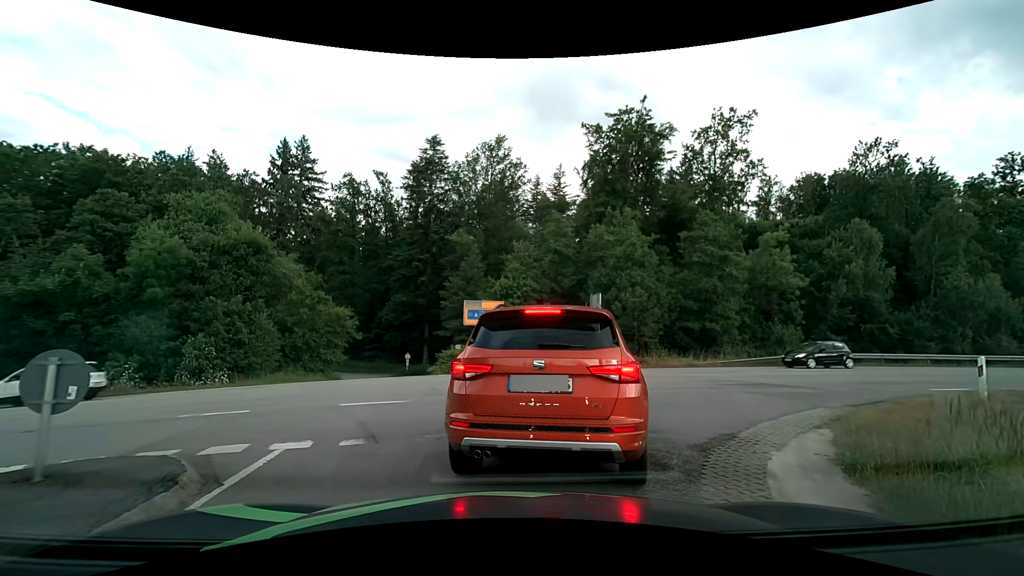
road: residential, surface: asphalt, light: Day
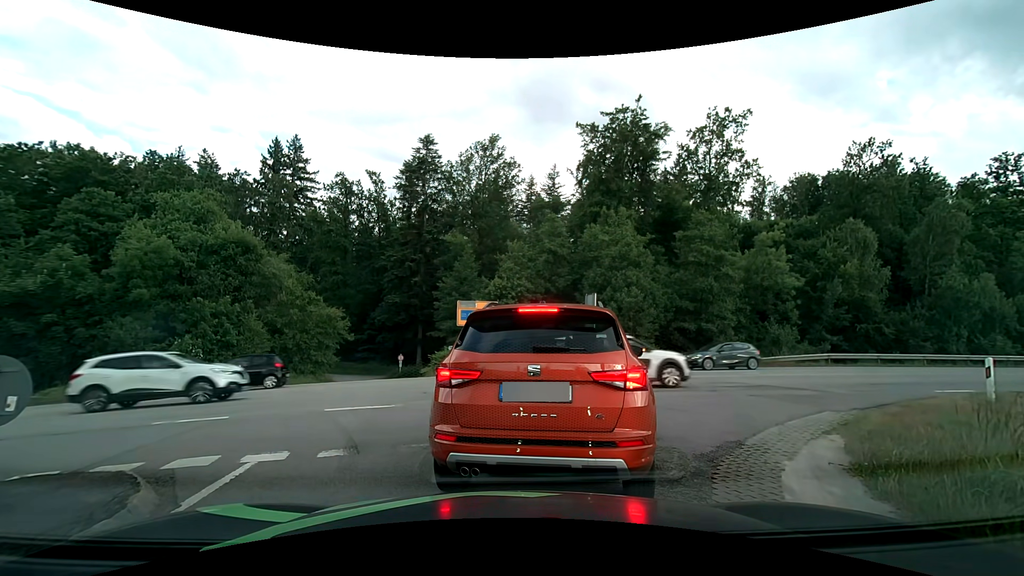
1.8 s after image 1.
(0.0, +0.5) m; 0°
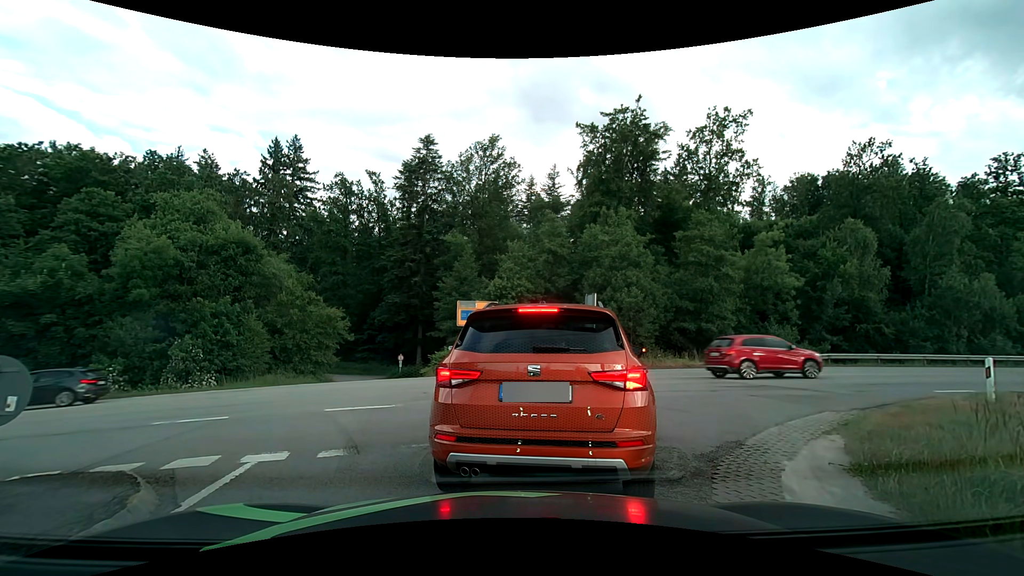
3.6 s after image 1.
(0.0, 0.0) m; 0°
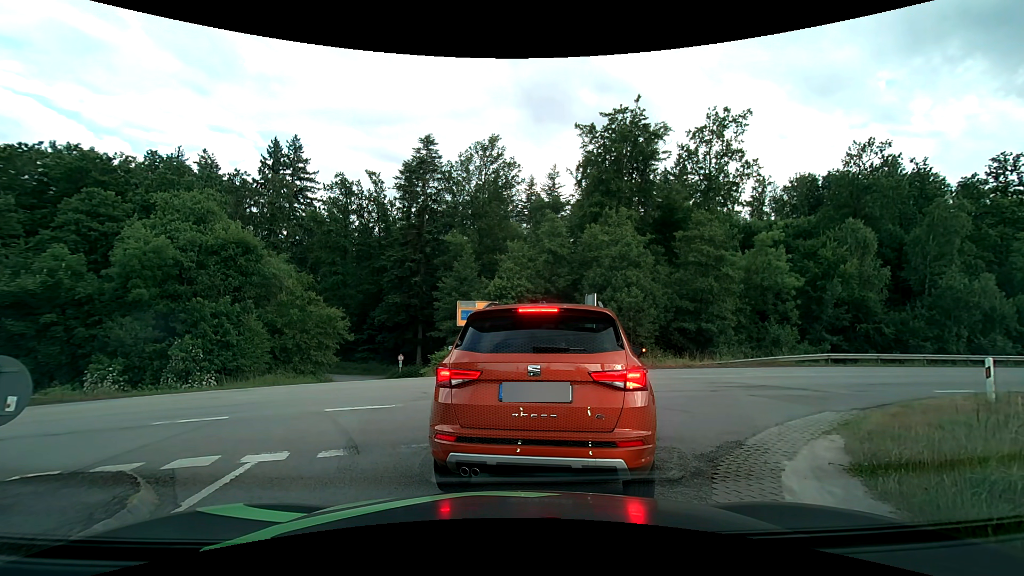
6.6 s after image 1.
(0.0, 0.0) m; 0°
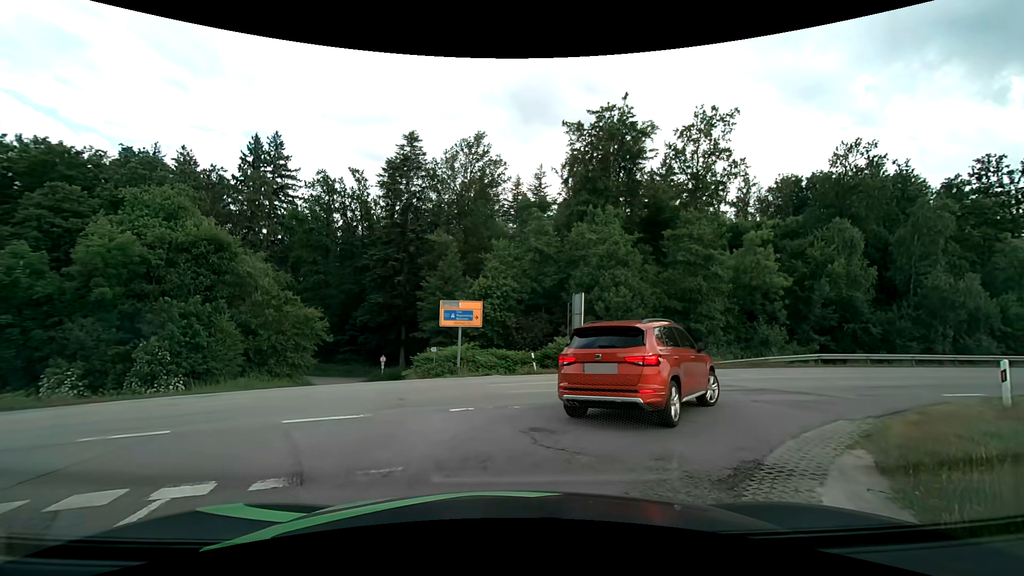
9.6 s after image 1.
(0.0, +1.1) m; +2°
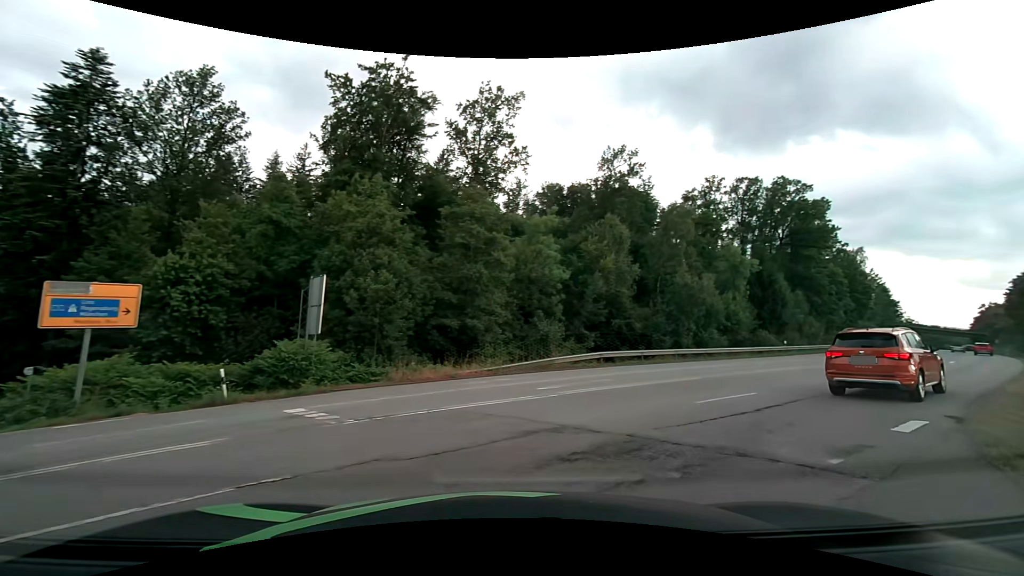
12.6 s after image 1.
(+1.9, +8.8) m; +27°
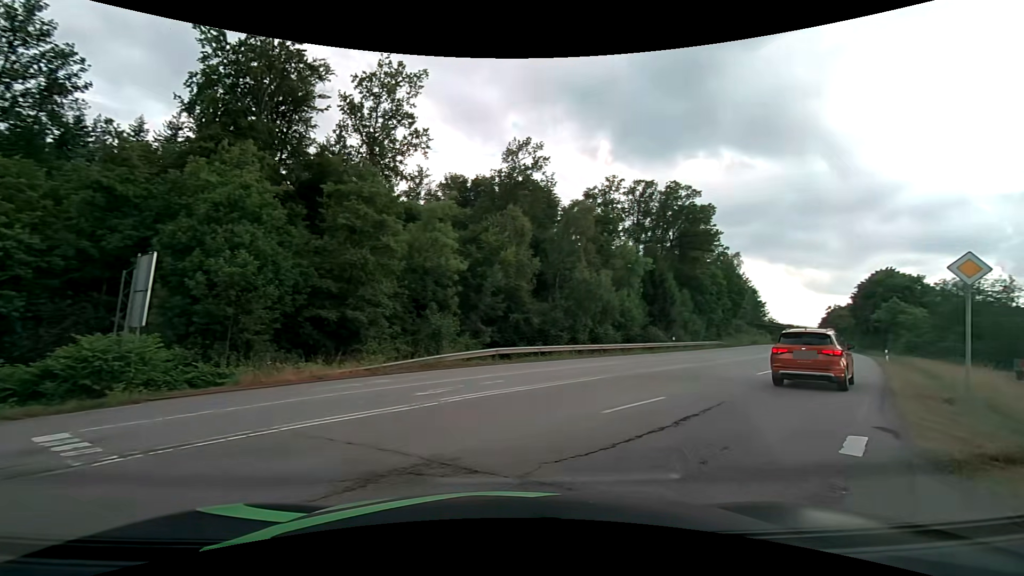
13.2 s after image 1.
(+0.3, +2.5) m; +11°
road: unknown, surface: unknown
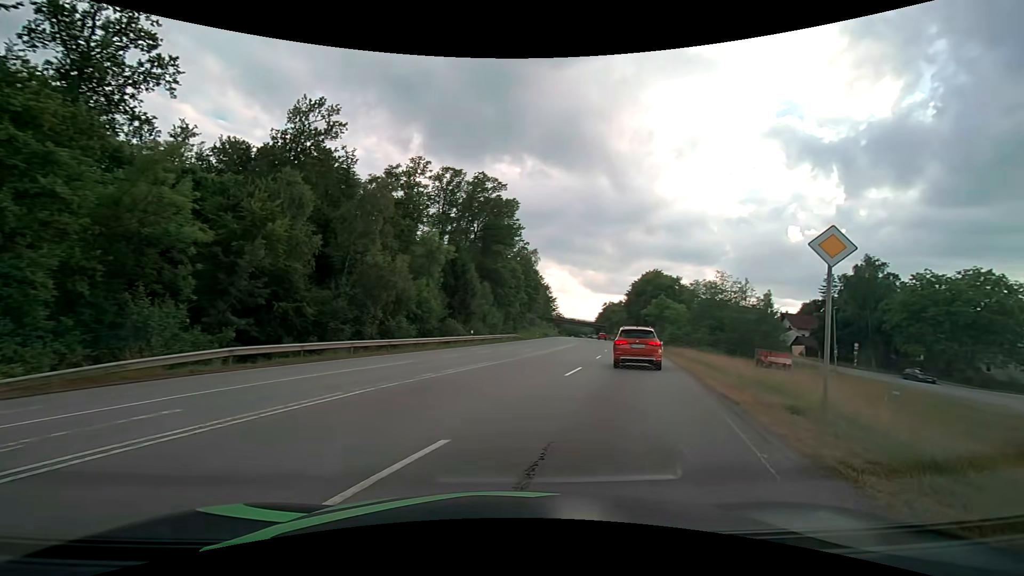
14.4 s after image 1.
(+1.2, +5.4) m; +23°
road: secondary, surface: asphalt
(+2, +10) (+4, +19) (+7, +29) (+9, +39) (+12, +49) (+14, +58) (+15, +68) (+17, +78) (+19, +88) (+20, +98) m
